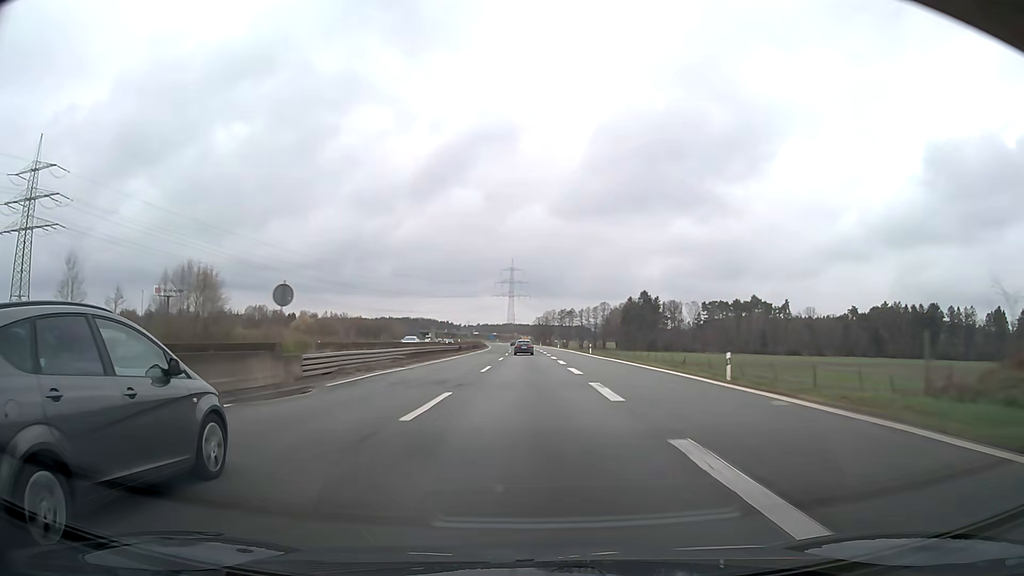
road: motorway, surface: asphalt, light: Day
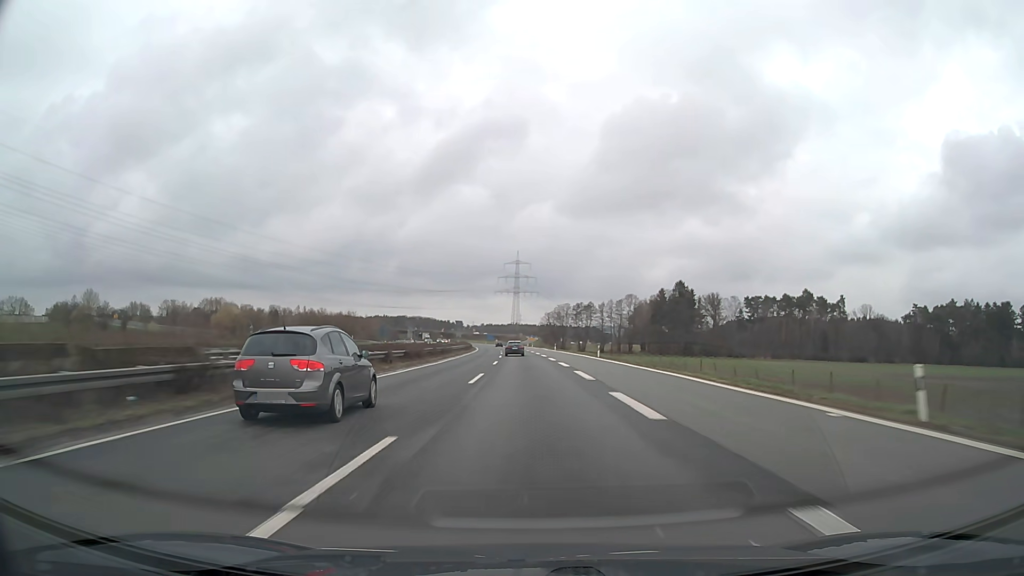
(+0.1, +61.9) m; 0°
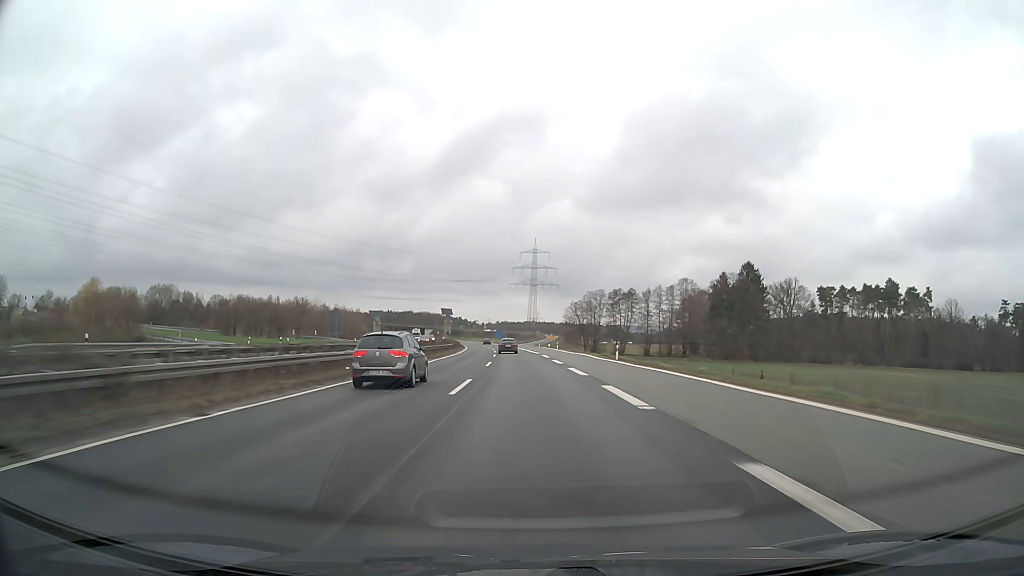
(-0.8, +61.7) m; -1°
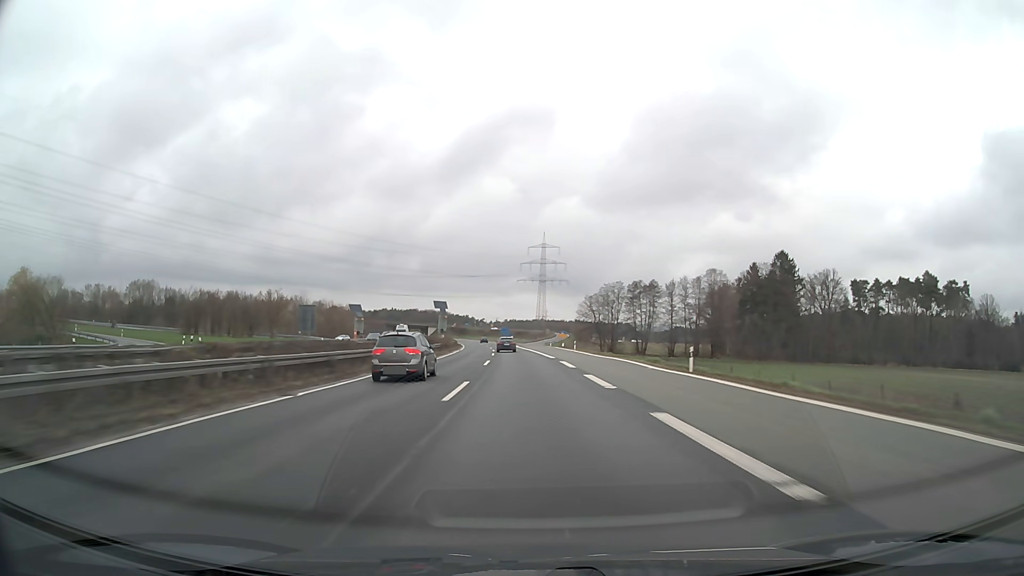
(-0.1, +20.5) m; -1°
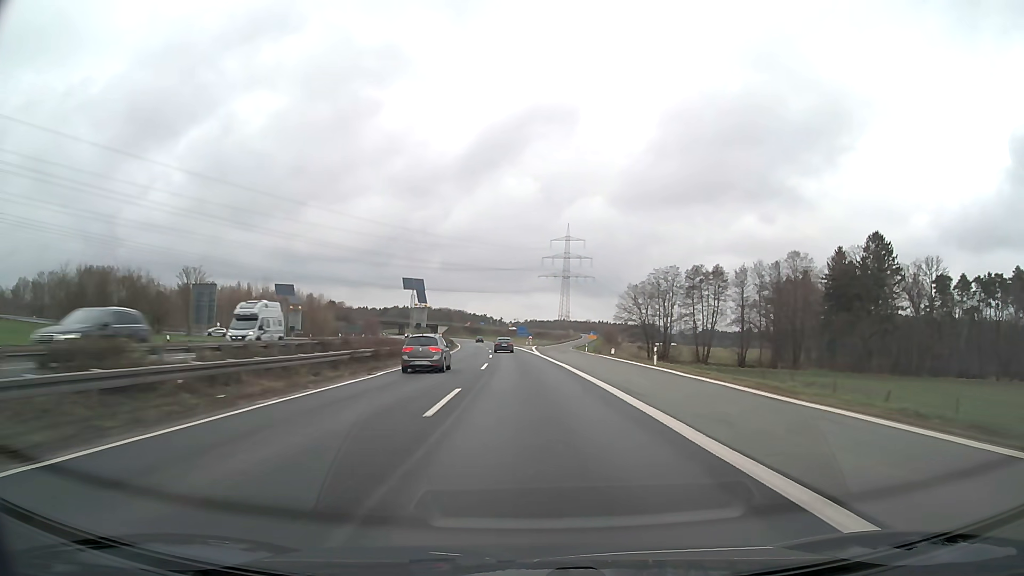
(-0.6, +40.7) m; -2°
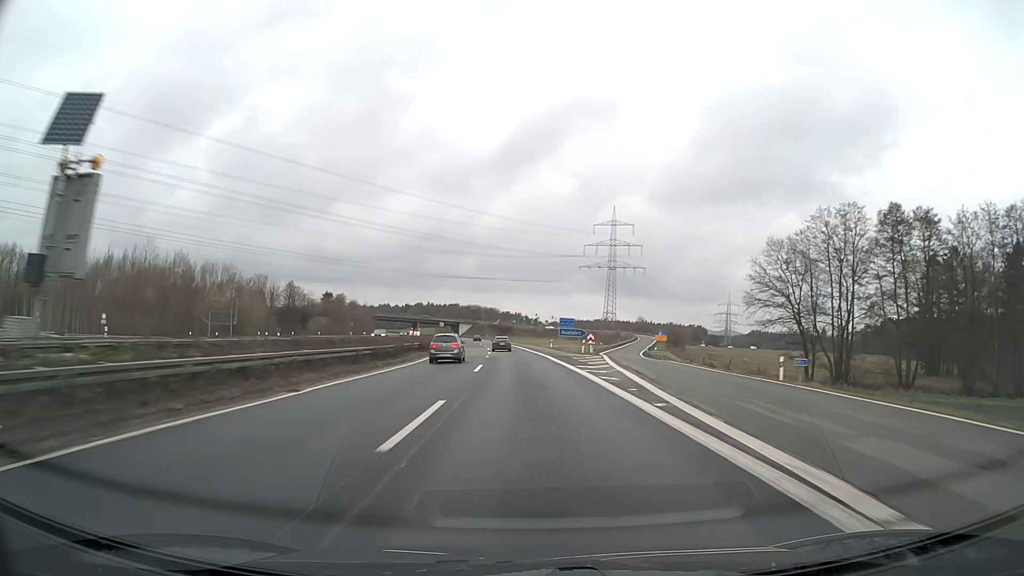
(-1.4, +60.2) m; -3°
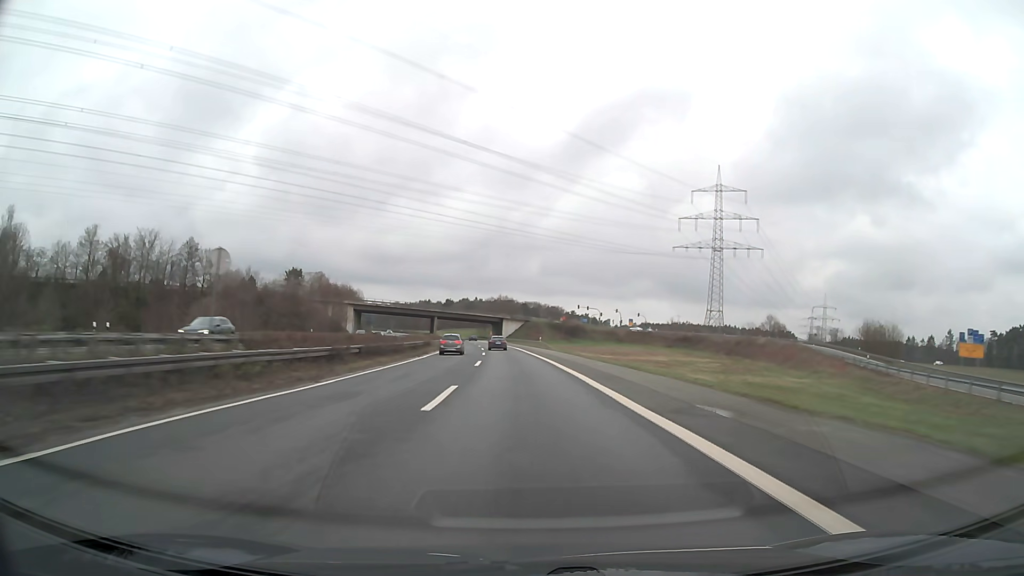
(-4.5, +98.3) m; -6°
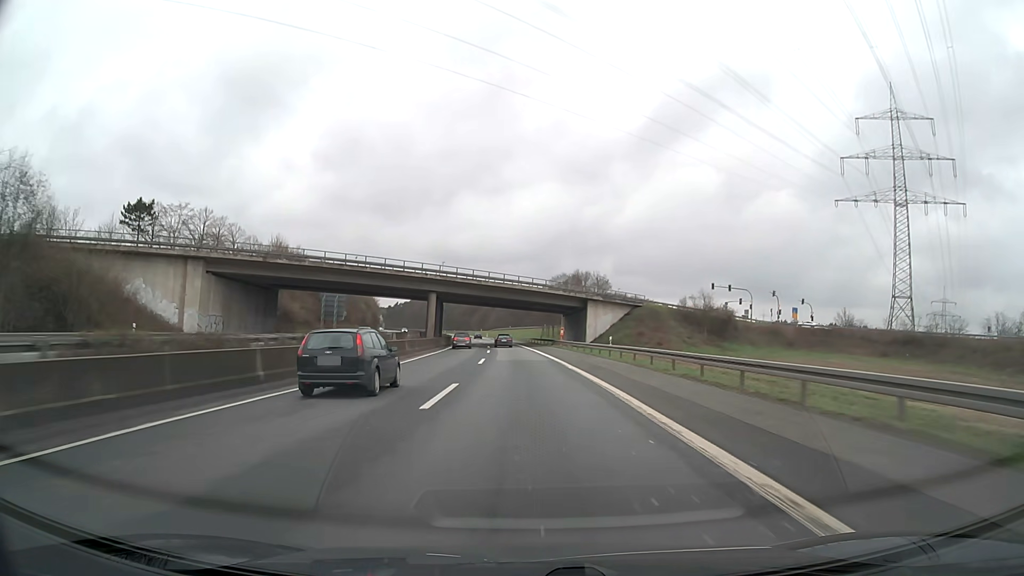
(-4.7, +96.9) m; -6°
(0, +10) (0, +20) (0, +30) (-1, +40) (-1, +50) (-2, +60) (-2, +70) (-3, +80) (-4, +90) (-5, +100) m
